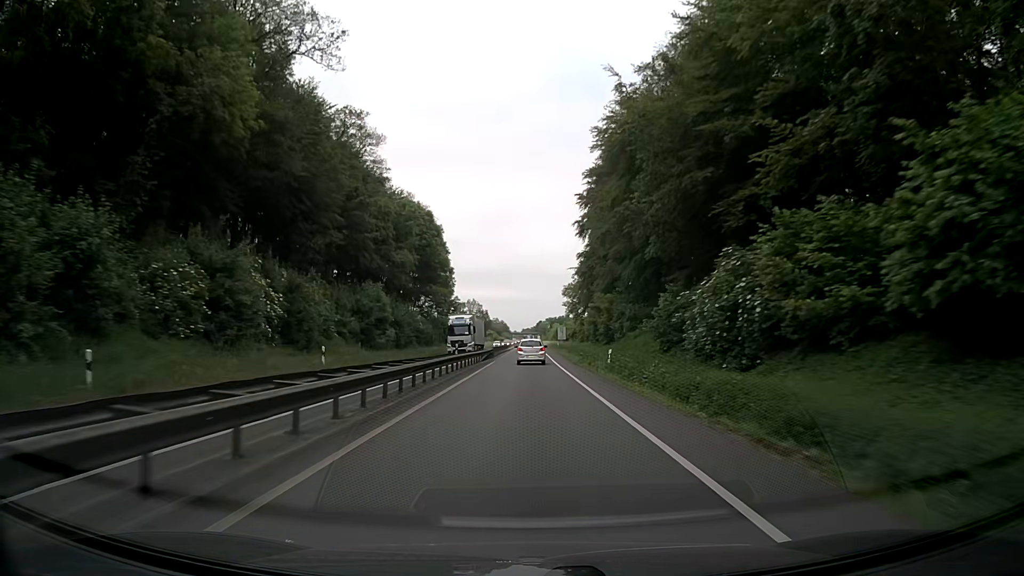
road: trunk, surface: asphalt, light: Day
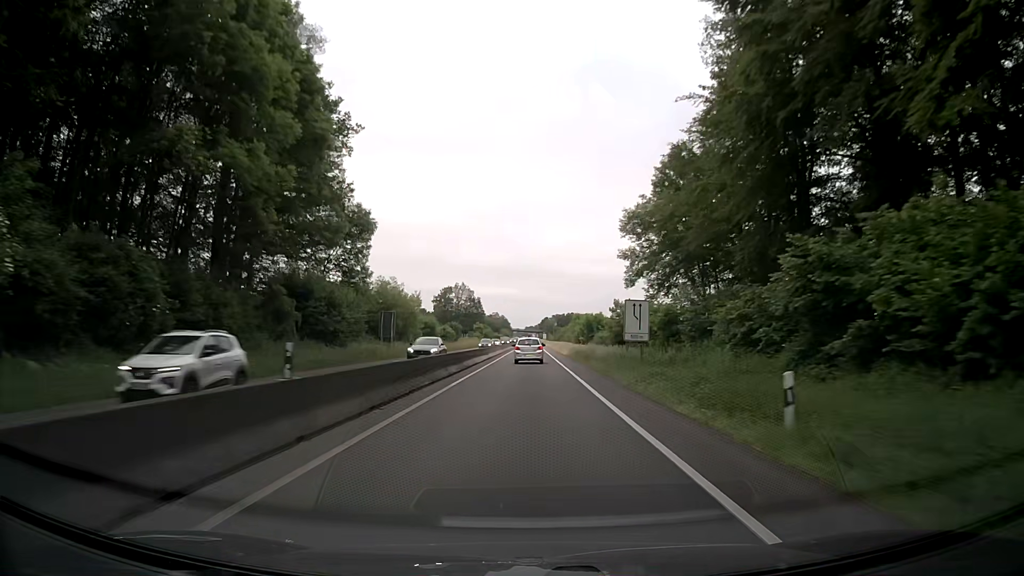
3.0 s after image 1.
(+0.1, +71.0) m; 0°
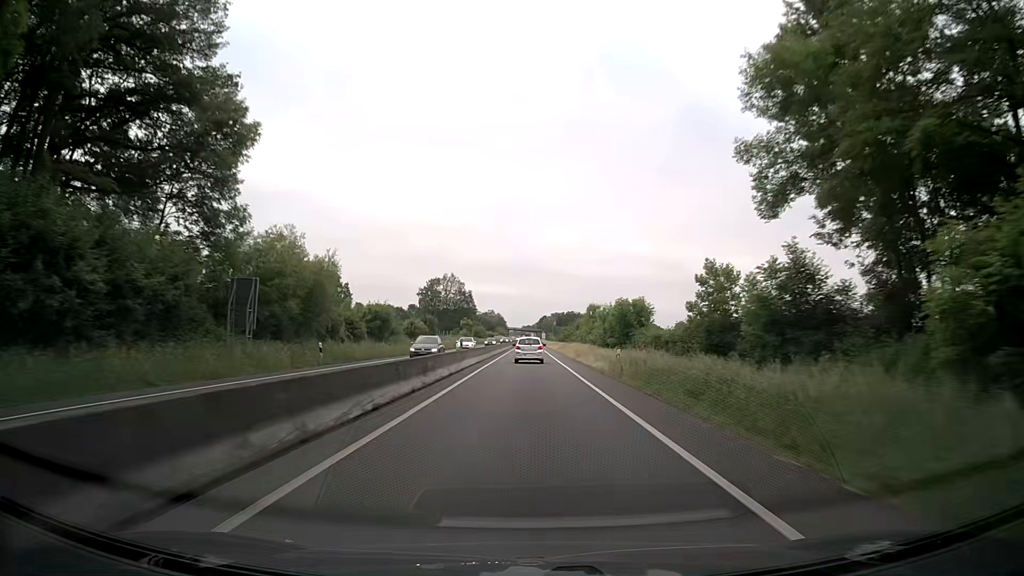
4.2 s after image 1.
(-0.2, +28.6) m; -1°
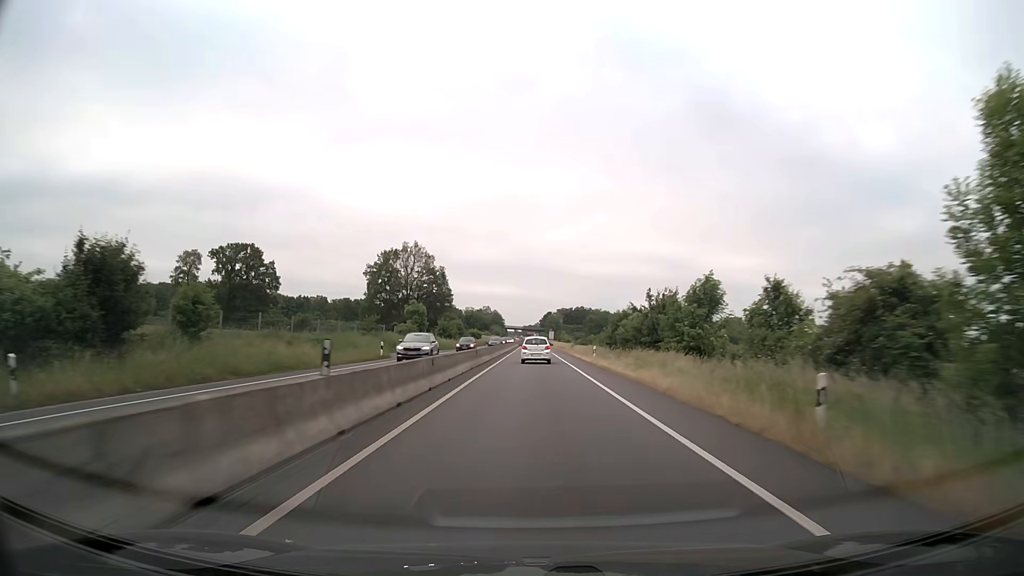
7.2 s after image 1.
(+0.8, +71.6) m; 0°
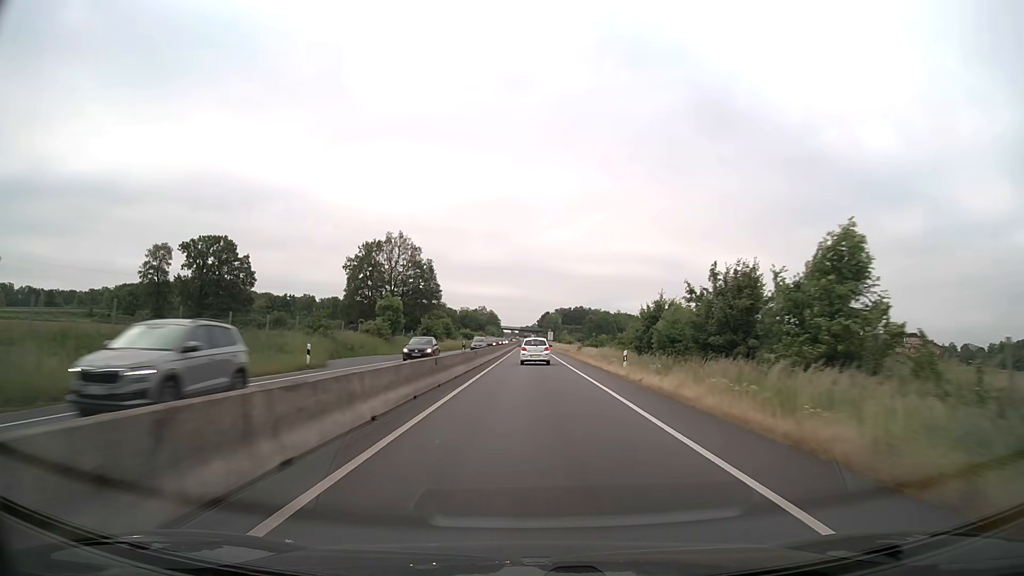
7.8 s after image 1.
(0.0, +14.3) m; 0°
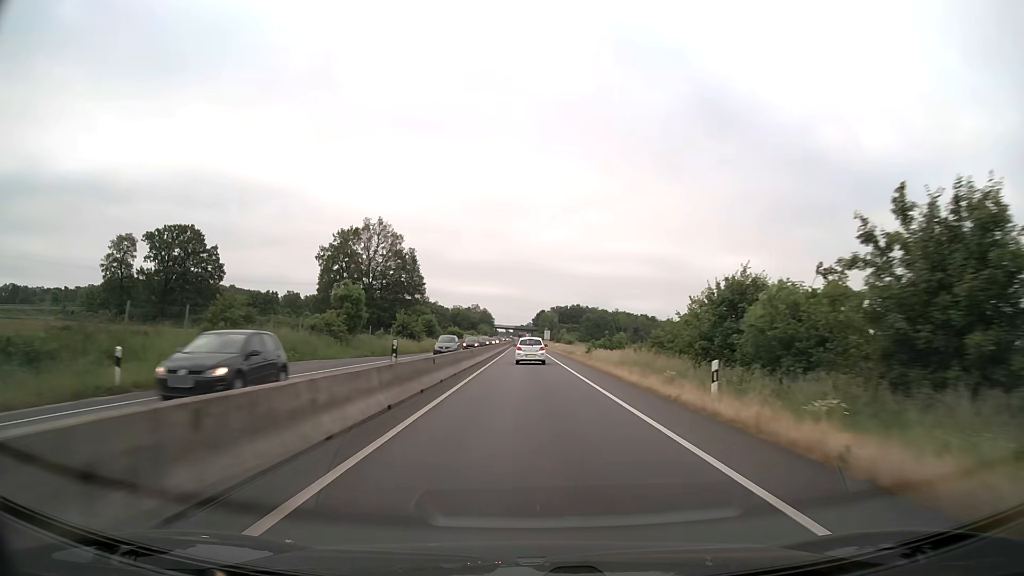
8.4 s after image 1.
(+0.1, +14.3) m; 0°
(0, +10) (0, +20) (0, +30) (0, +40) (0, +50) (0, +60) (0, +70) (0, +80) (0, +90) (0, +100) m
